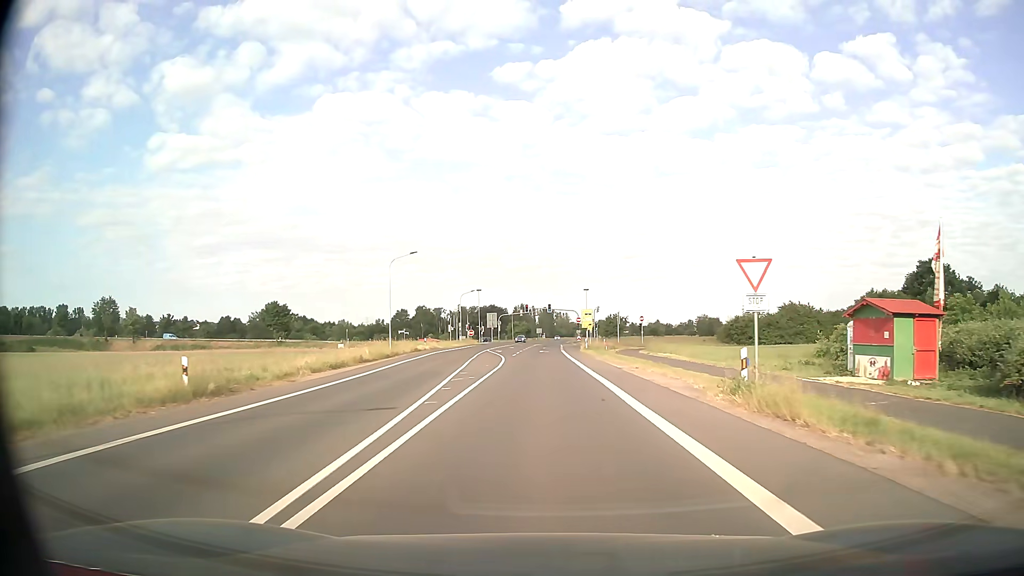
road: secondary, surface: asphalt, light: Day
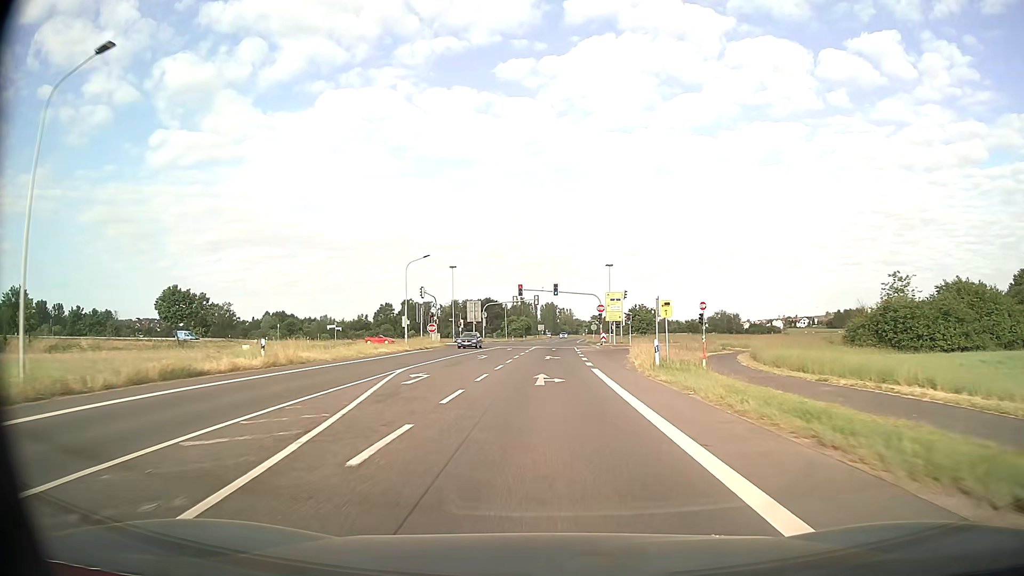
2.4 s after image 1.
(-0.1, +39.7) m; 0°
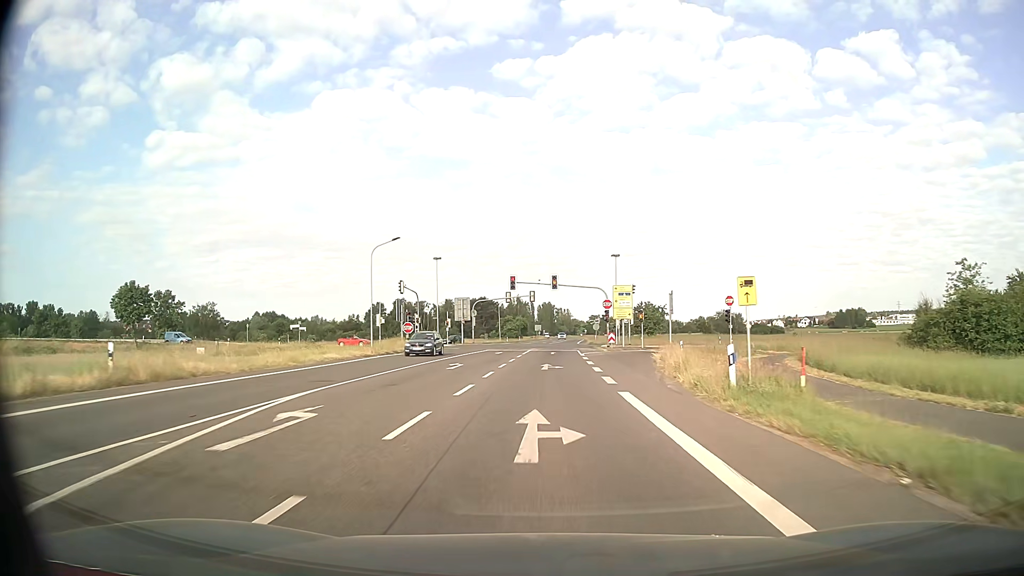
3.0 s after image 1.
(0.0, +10.7) m; 0°
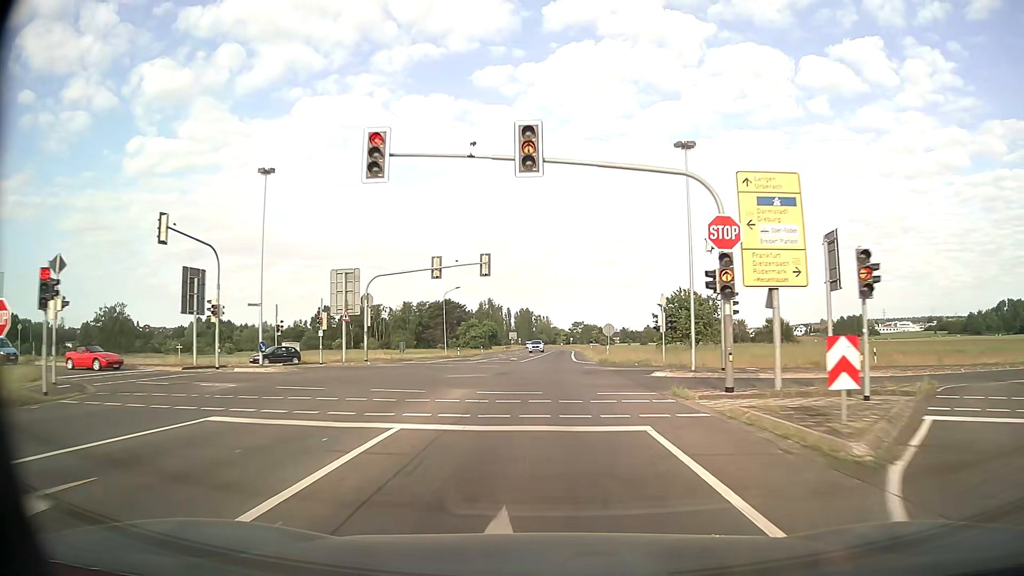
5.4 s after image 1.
(+0.8, +45.6) m; +2°
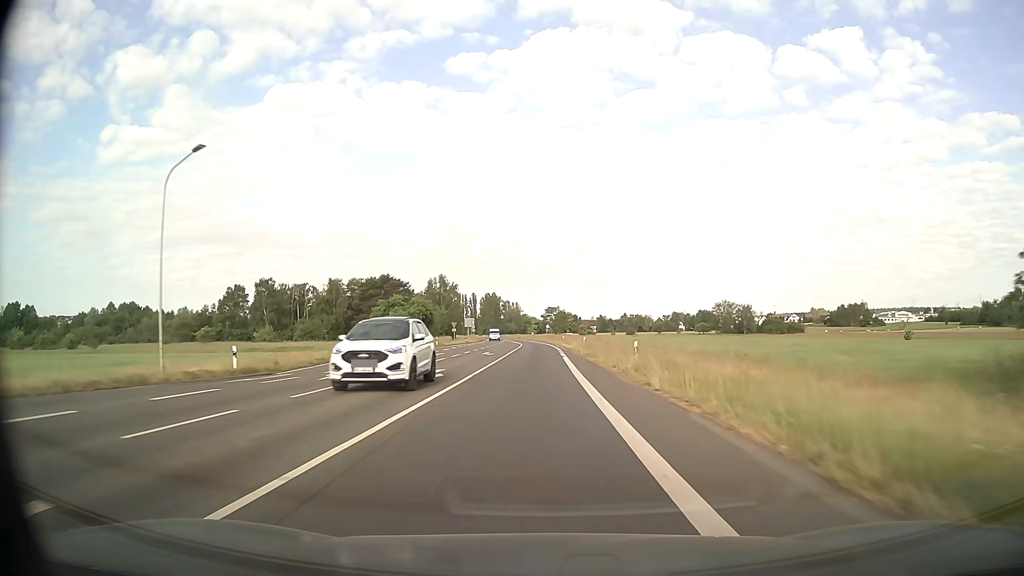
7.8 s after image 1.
(+1.0, +54.8) m; +2°
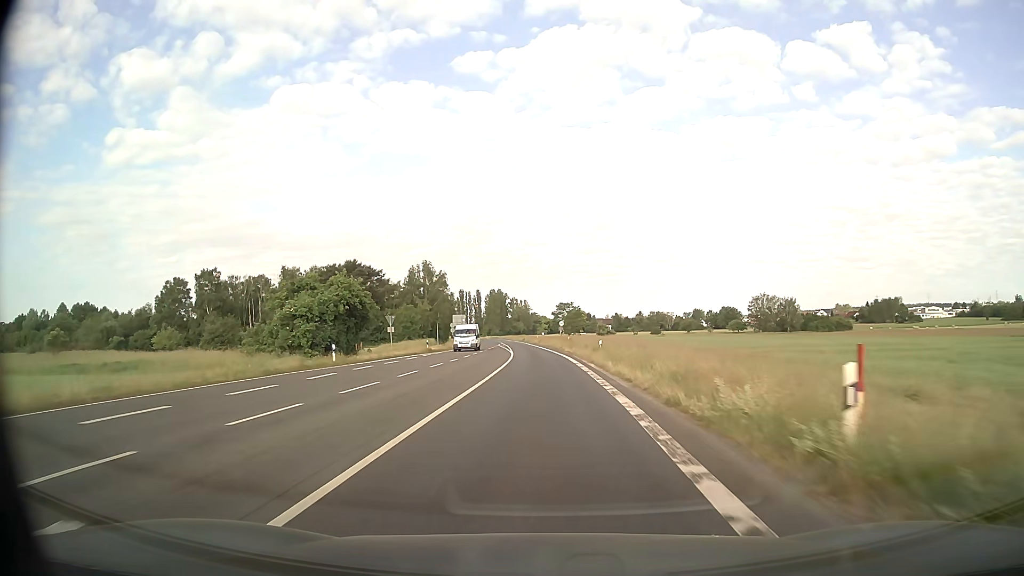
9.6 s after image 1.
(-0.1, +40.4) m; -1°
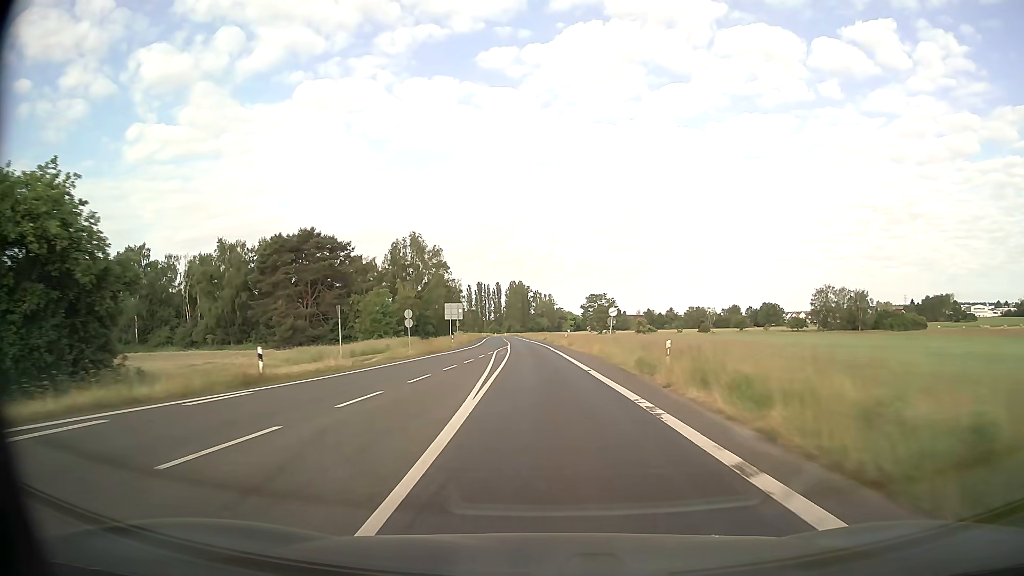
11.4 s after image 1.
(-0.8, +40.3) m; -2°
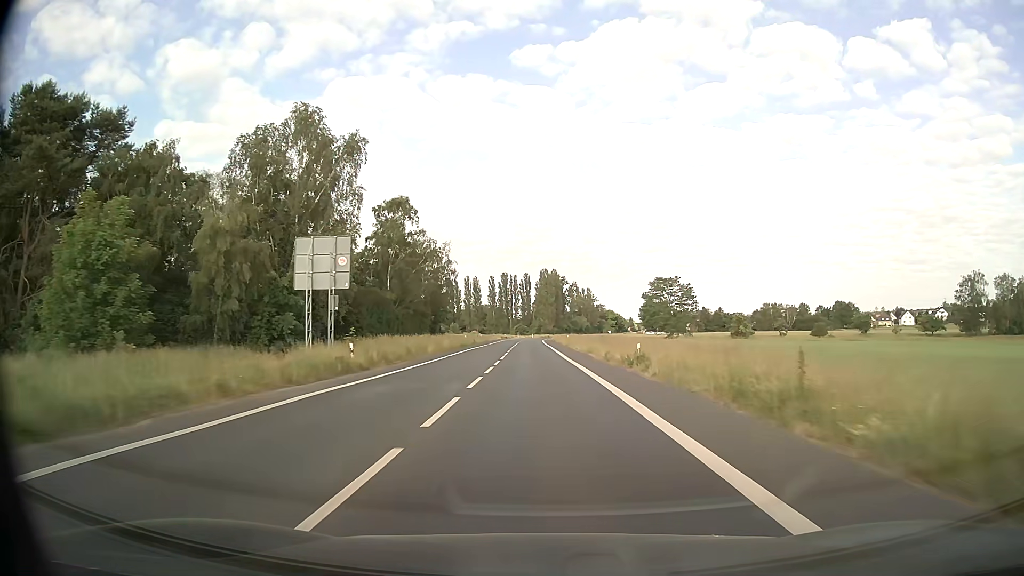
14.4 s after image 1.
(-2.0, +68.3) m; -3°
(0, +10) (0, +20) (0, +30) (0, +40) (-1, +50) (-1, +60) (-1, +70) (-2, +80) (-2, +90) (-2, +100) m
